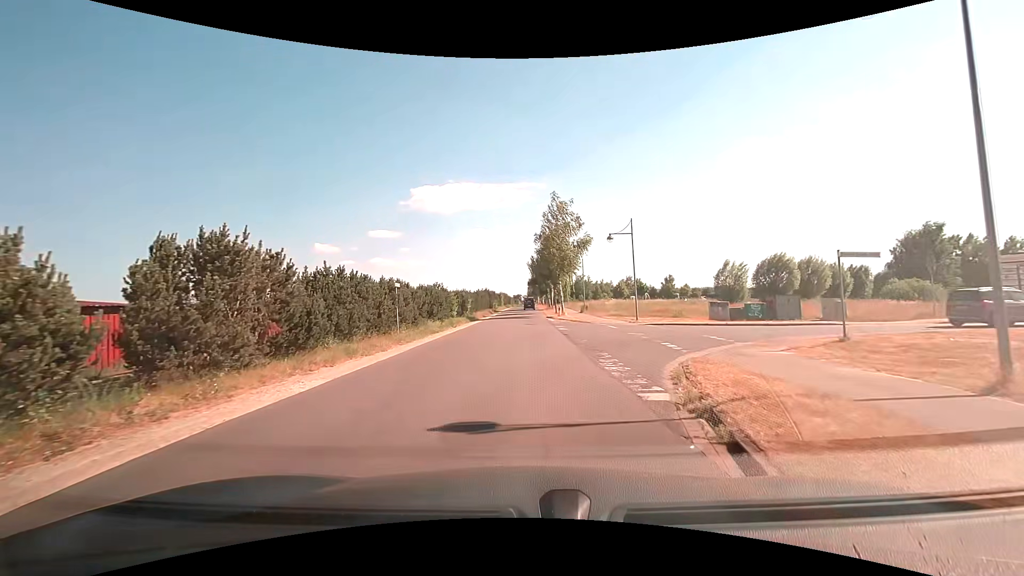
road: tertiary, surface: asphalt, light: Day
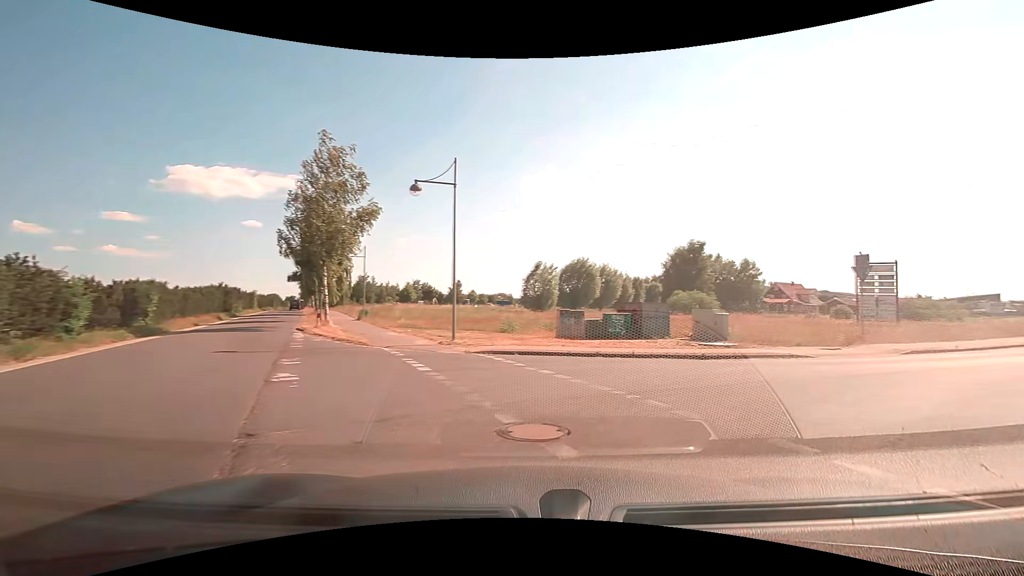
(+1.5, +16.0) m; +24°
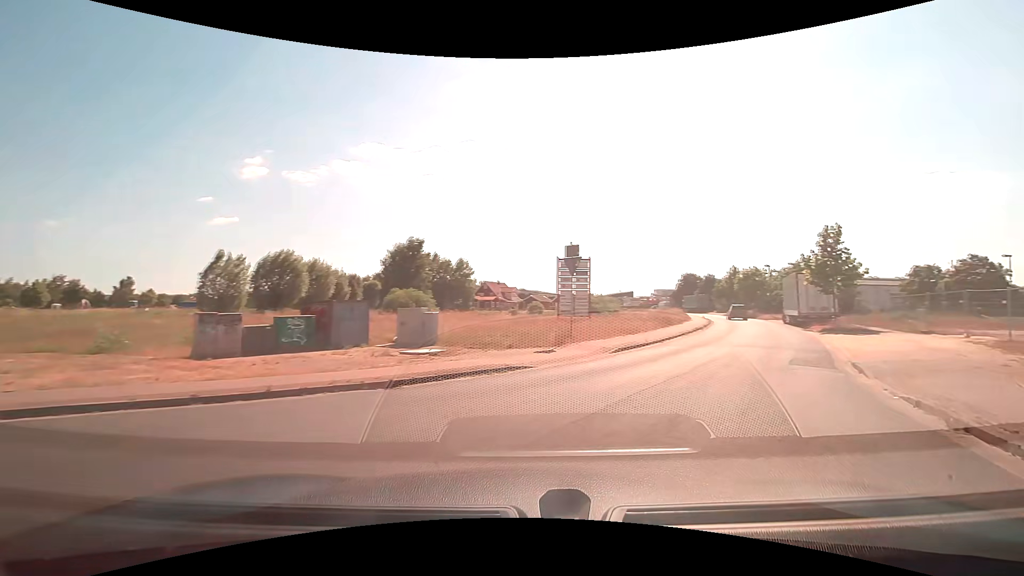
(+1.6, +5.9) m; +29°
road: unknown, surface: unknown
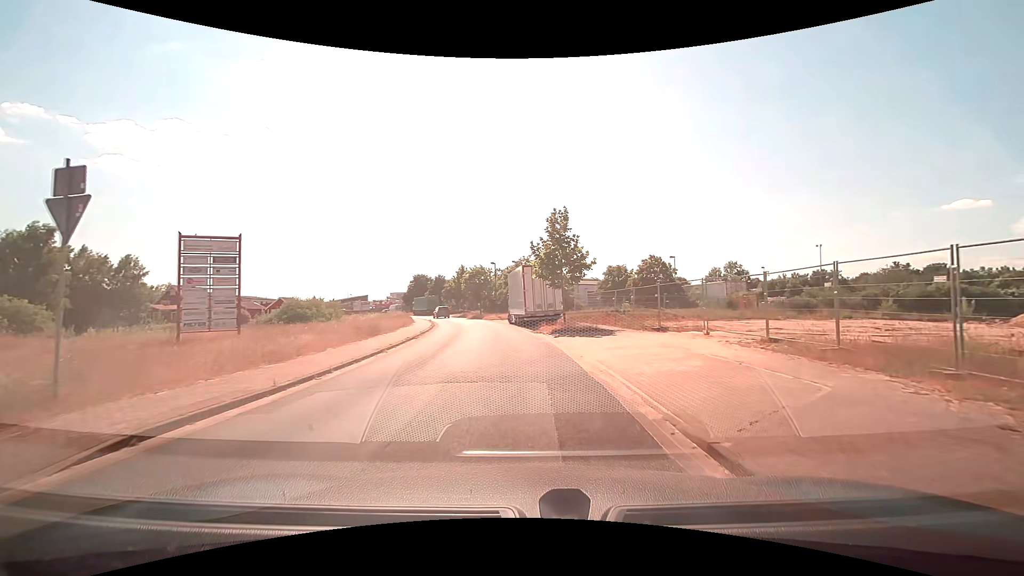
(+3.7, +9.5) m; +32°
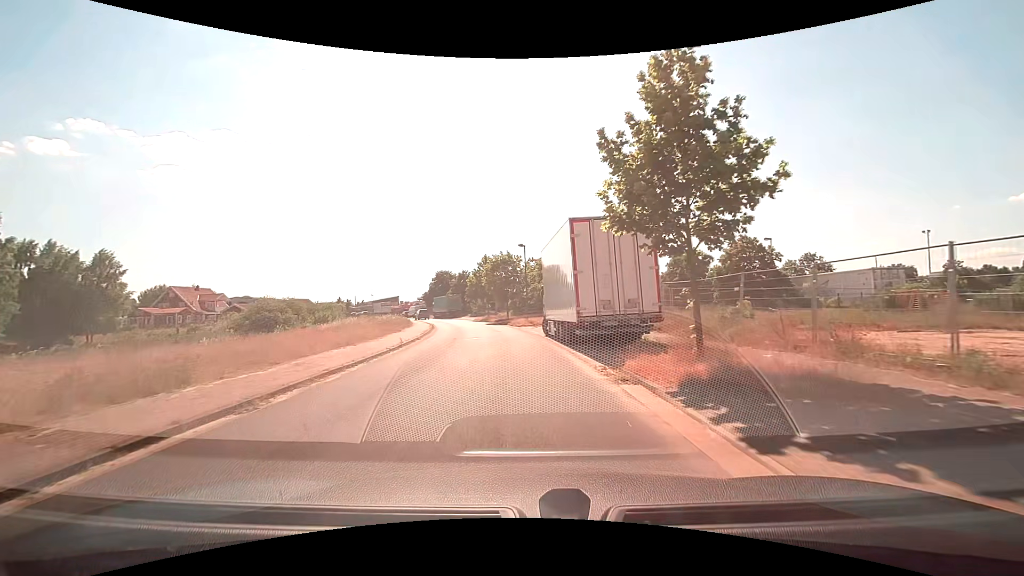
(-0.2, +17.1) m; -4°
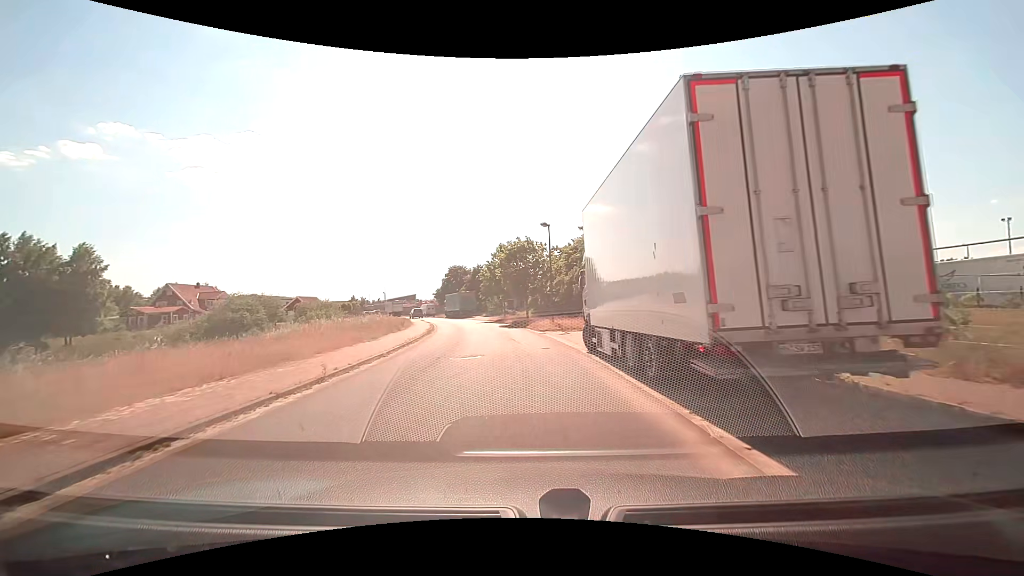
(-0.3, +9.4) m; -2°
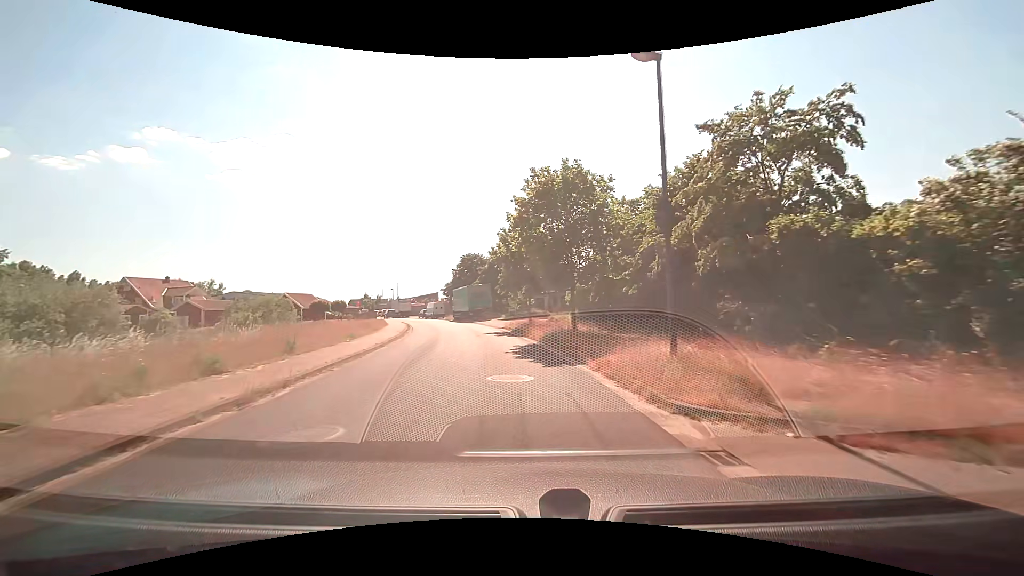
(-0.6, +21.0) m; -4°
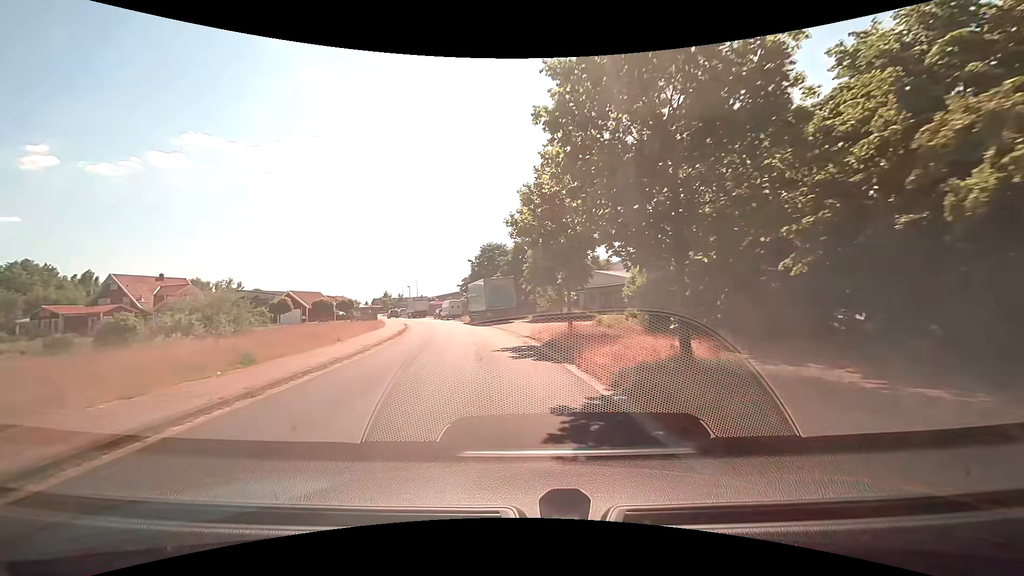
(-0.3, +11.2) m; -3°
(0, +10) (-1, +20) (-3, +30) (-5, +40) (-7, +49) (-10, +59) (-13, +68) (-17, +78) (-20, +87) (-24, +96) m
